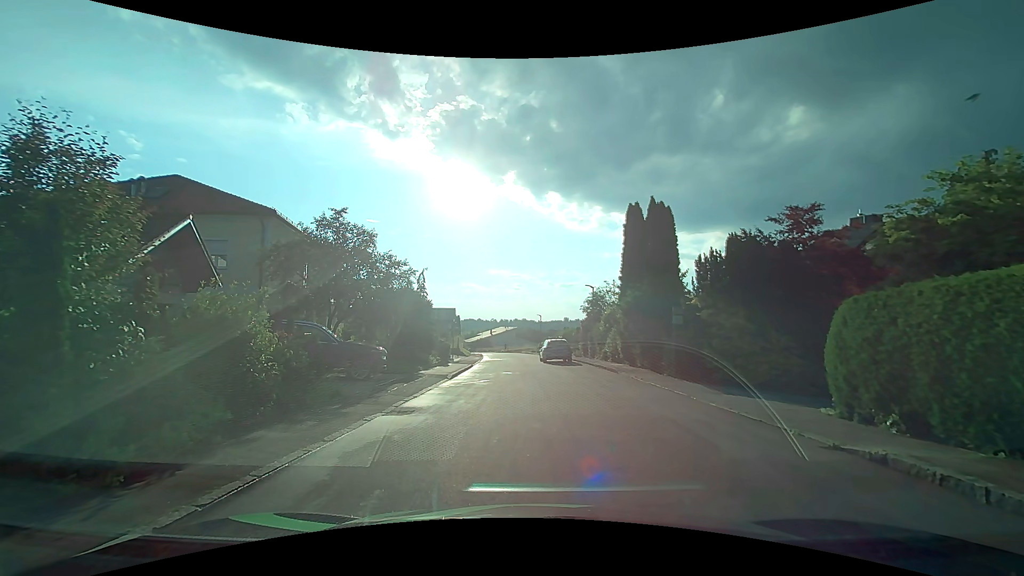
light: Day
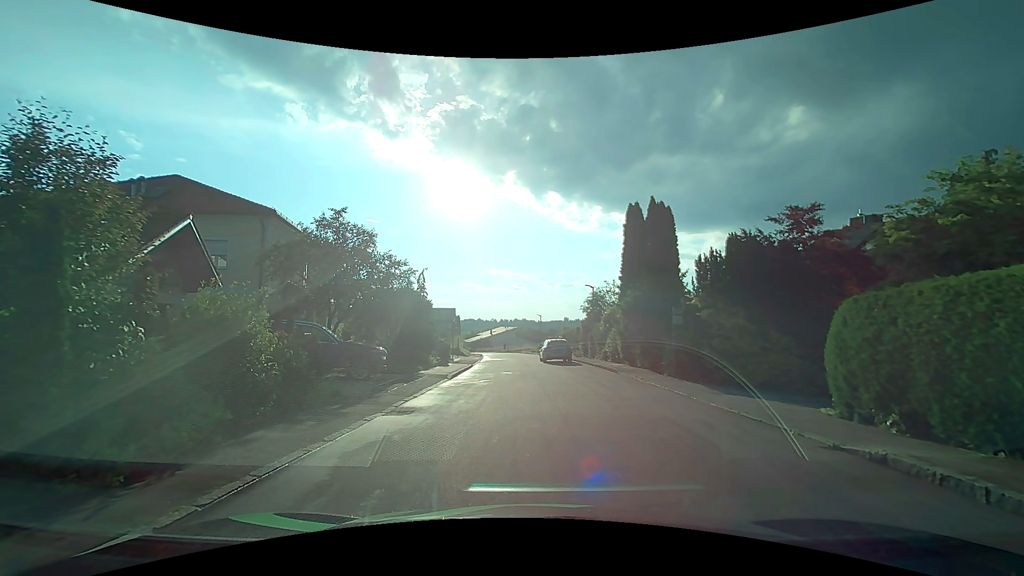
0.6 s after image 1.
(0.0, 0.0) m; 0°
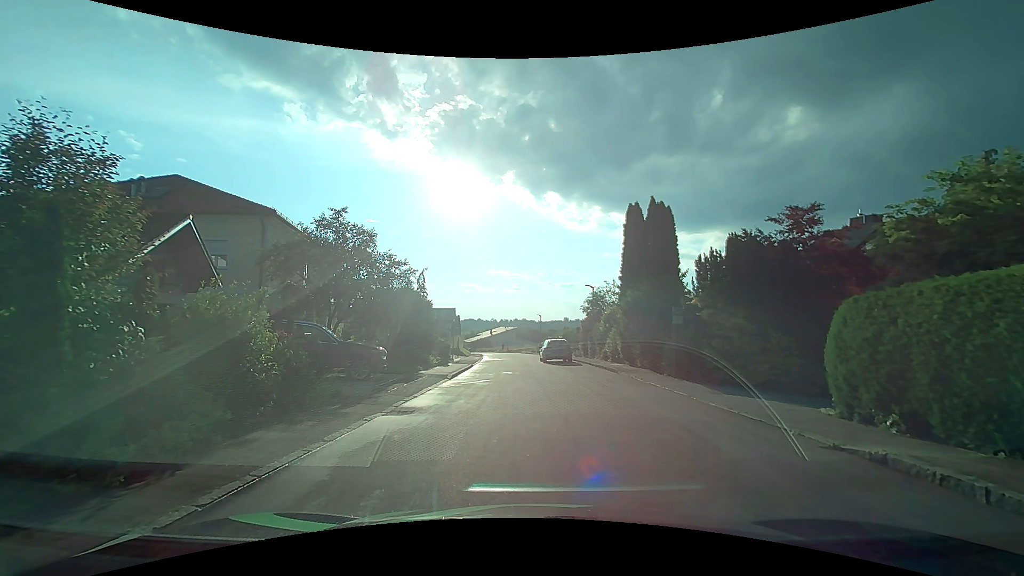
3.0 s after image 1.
(0.0, 0.0) m; 0°
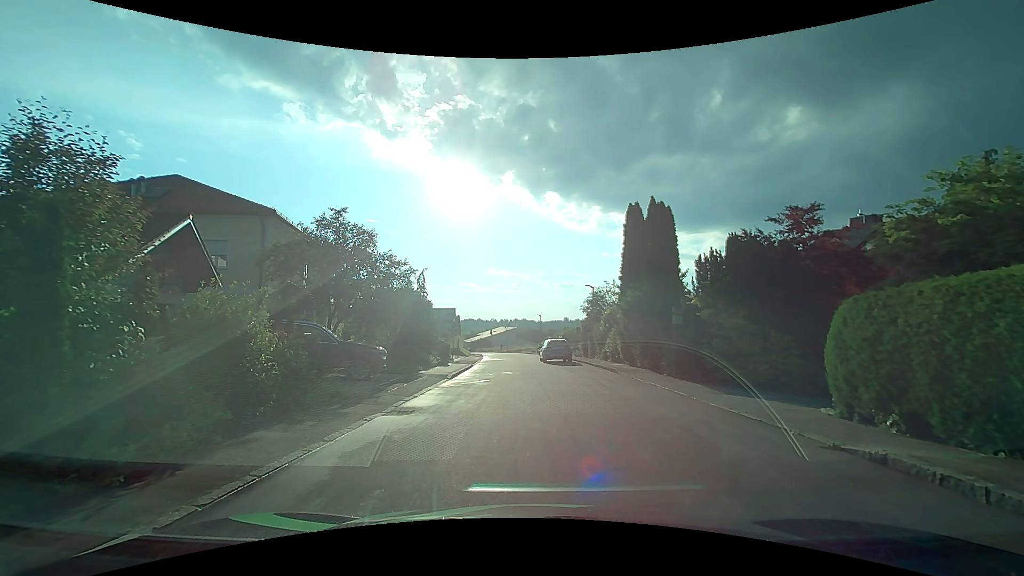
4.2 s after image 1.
(0.0, 0.0) m; 0°
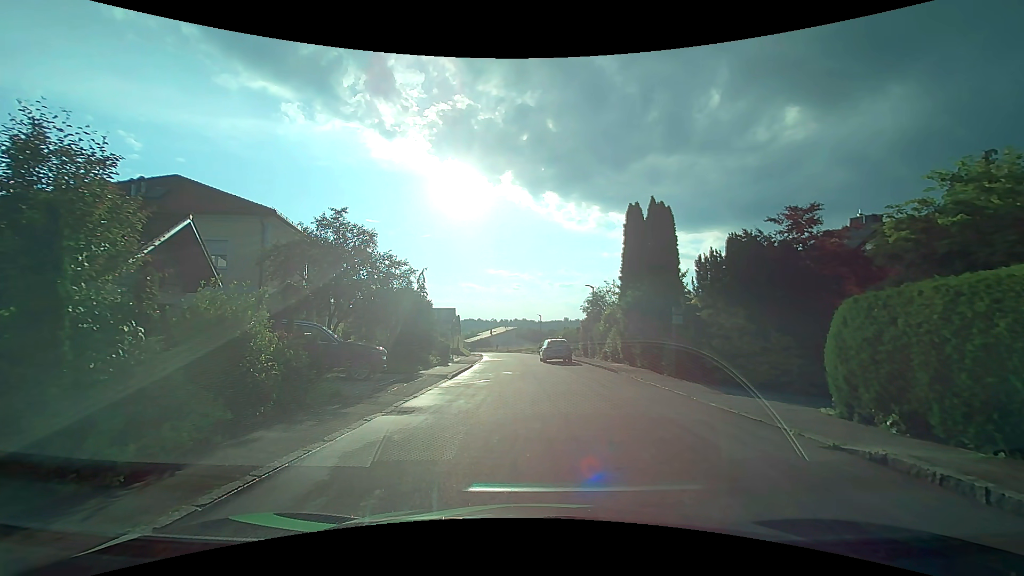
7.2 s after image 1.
(0.0, 0.0) m; 0°
